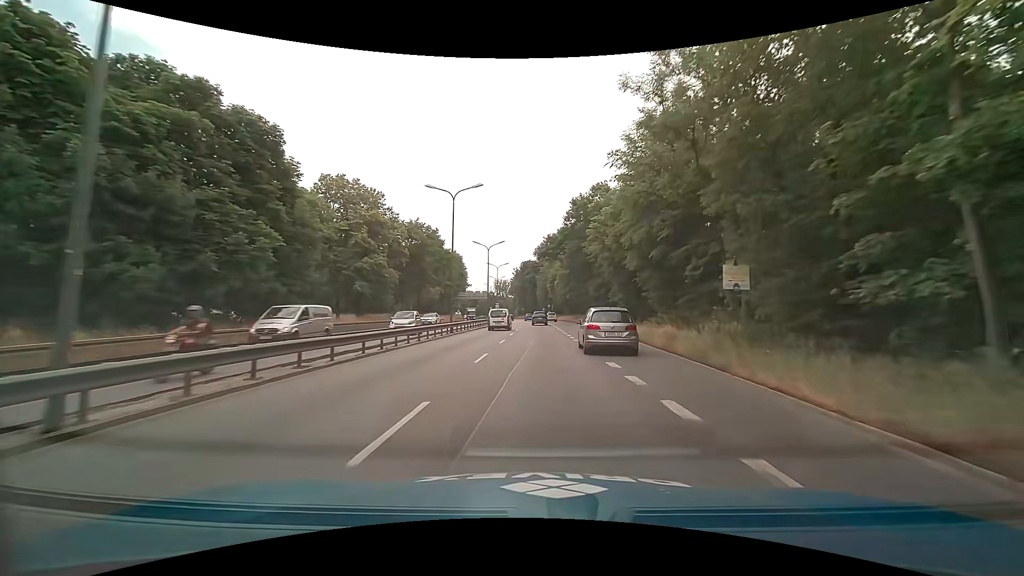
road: trunk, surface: asphalt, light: Day
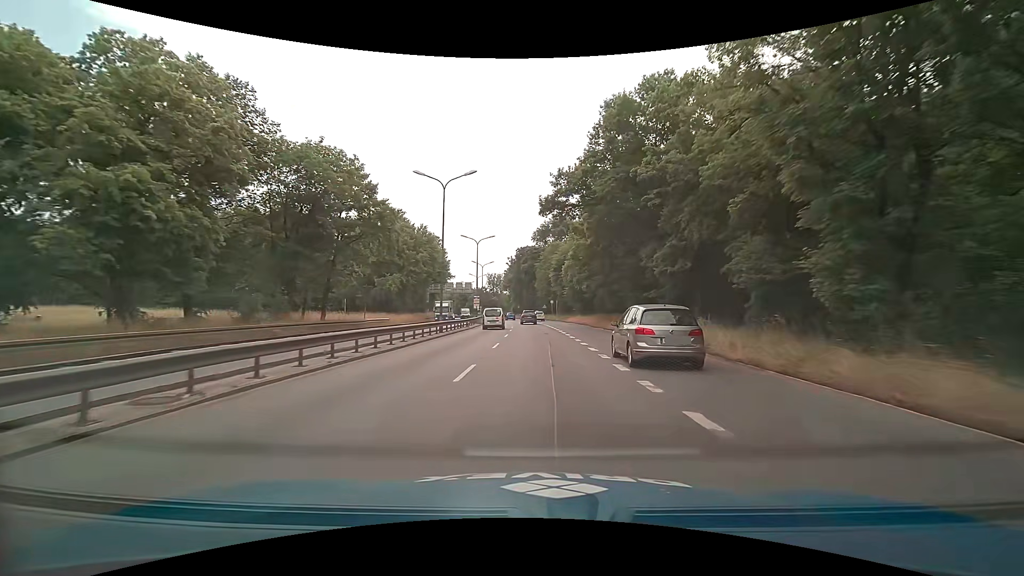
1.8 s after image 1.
(+0.1, +31.0) m; 0°
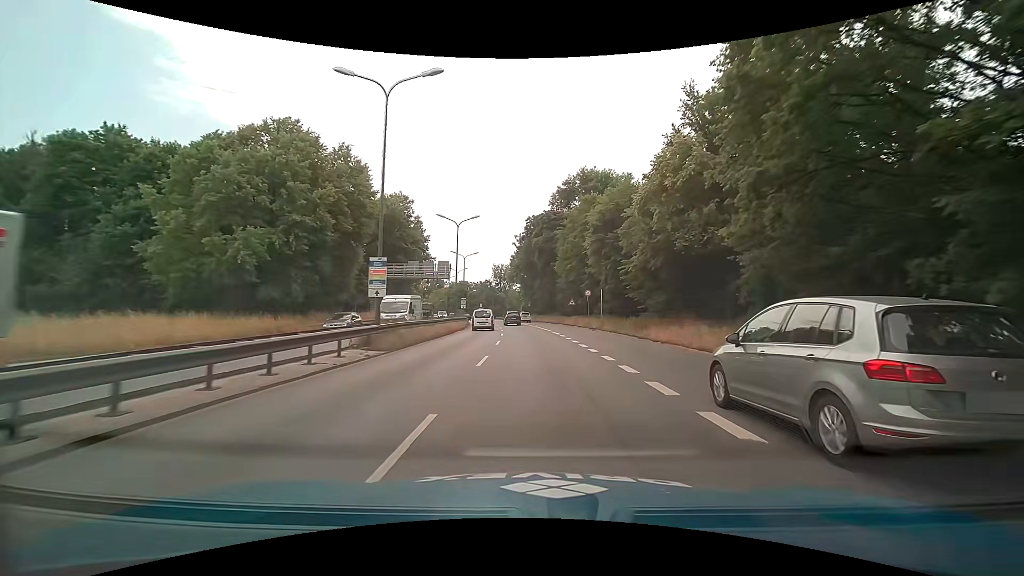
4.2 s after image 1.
(-0.4, +42.1) m; -2°
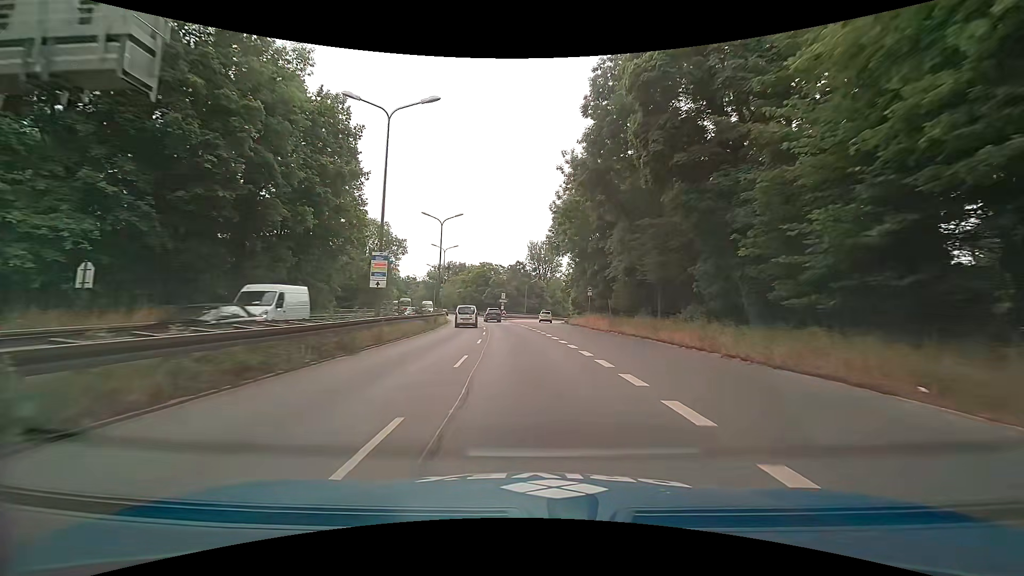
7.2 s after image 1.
(-1.4, +53.3) m; -4°
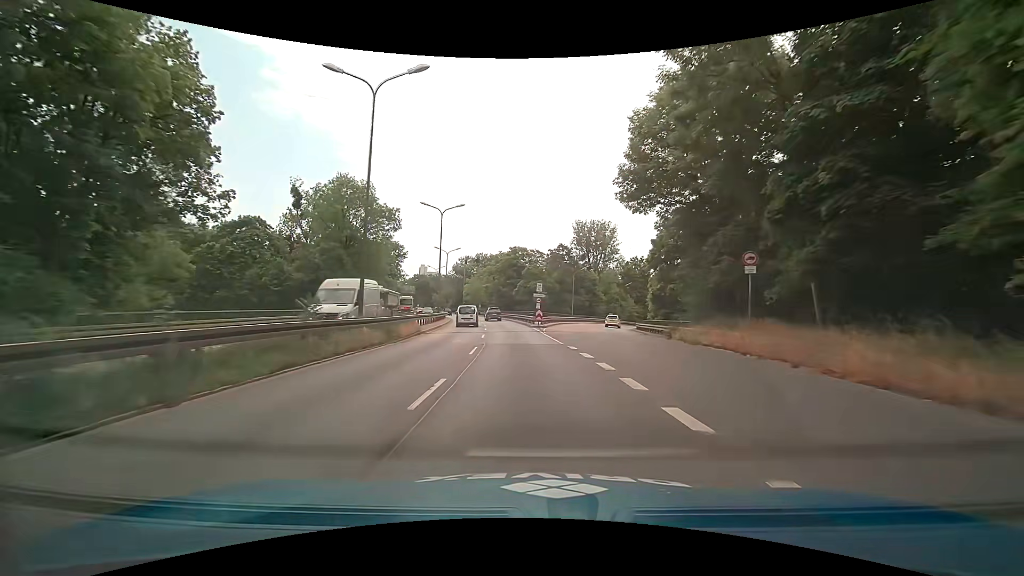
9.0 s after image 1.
(-1.3, +30.0) m; -5°
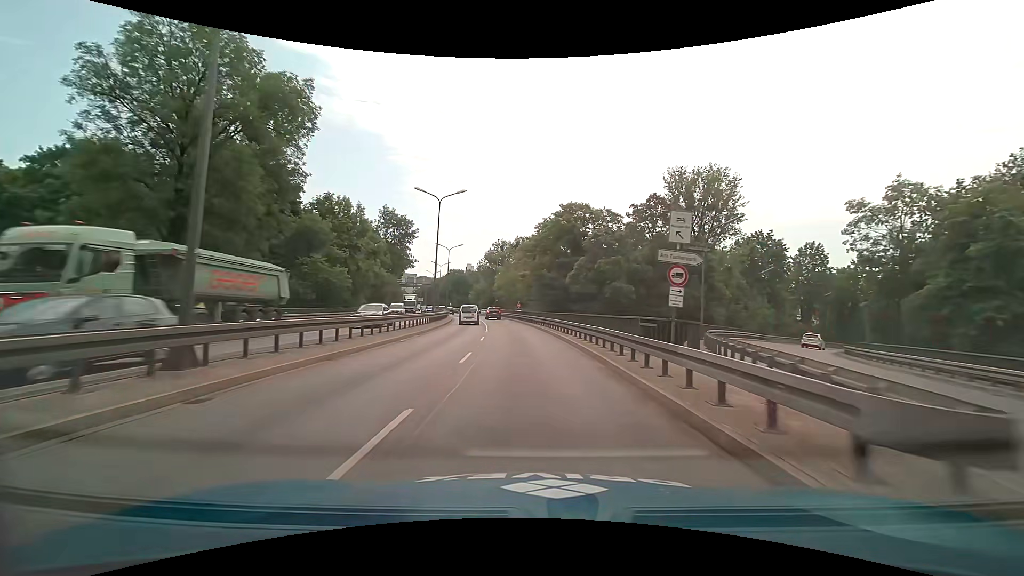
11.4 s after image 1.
(-1.7, +37.8) m; -6°
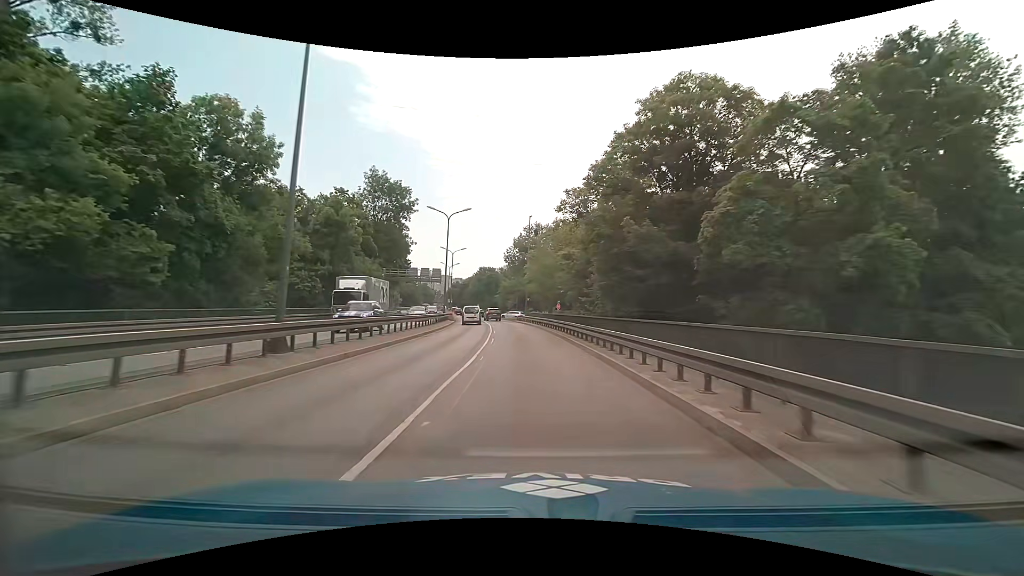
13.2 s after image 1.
(-0.8, +28.1) m; -4°
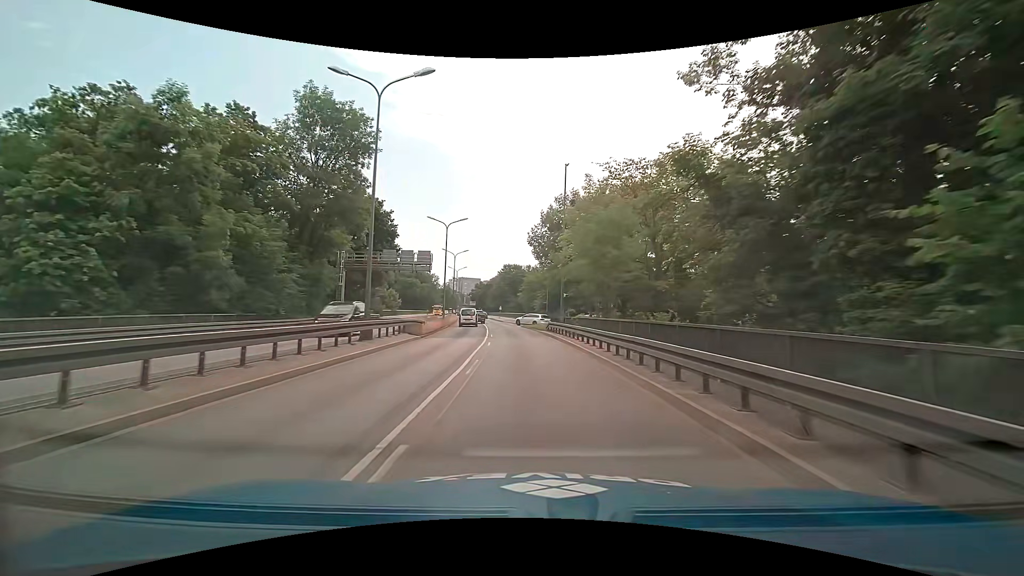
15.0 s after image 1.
(-0.7, +27.8) m; -3°
(0, +10) (-1, +20) (-1, +30) (-2, +40) (-3, +50) (-4, +60) (-6, +70) (-7, +80) (-9, +89) (-10, +99) m
